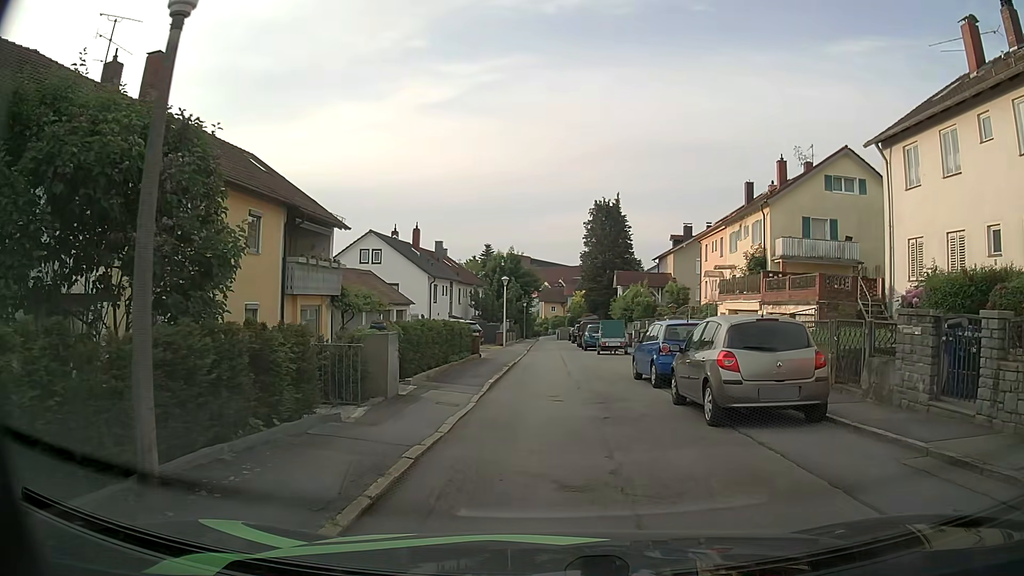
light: Day
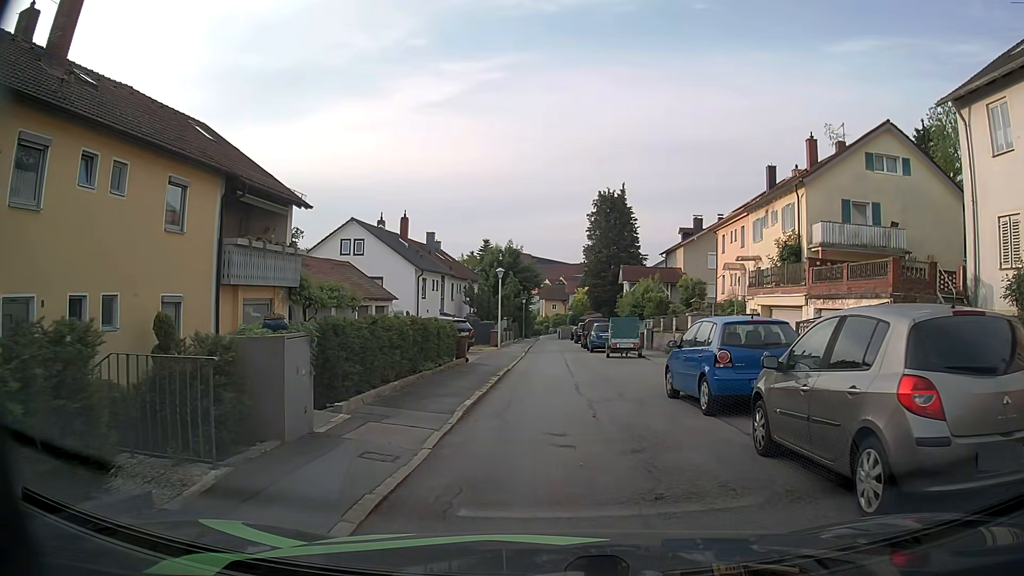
(0.0, +4.8) m; +1°
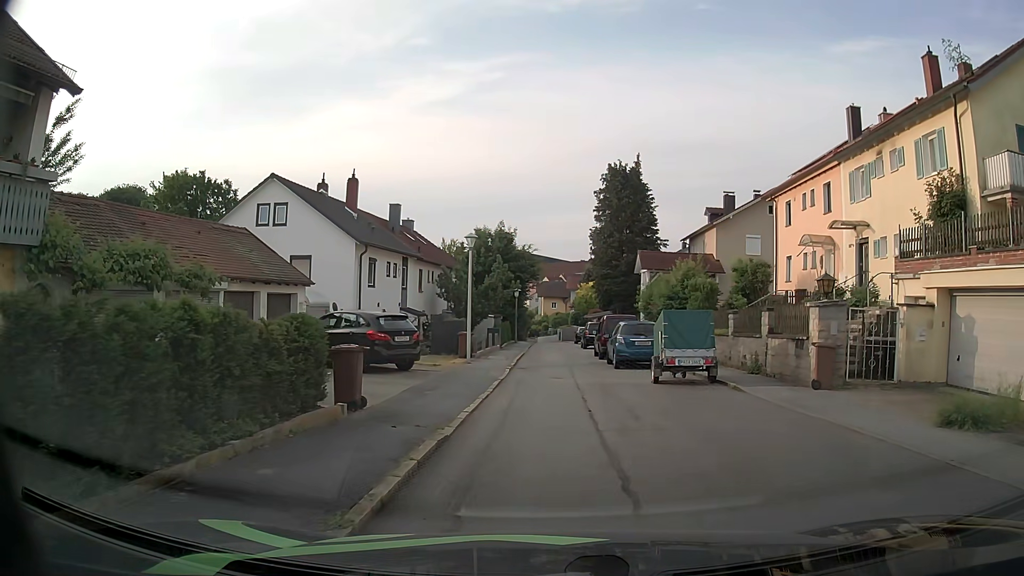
(+0.1, +12.9) m; +1°
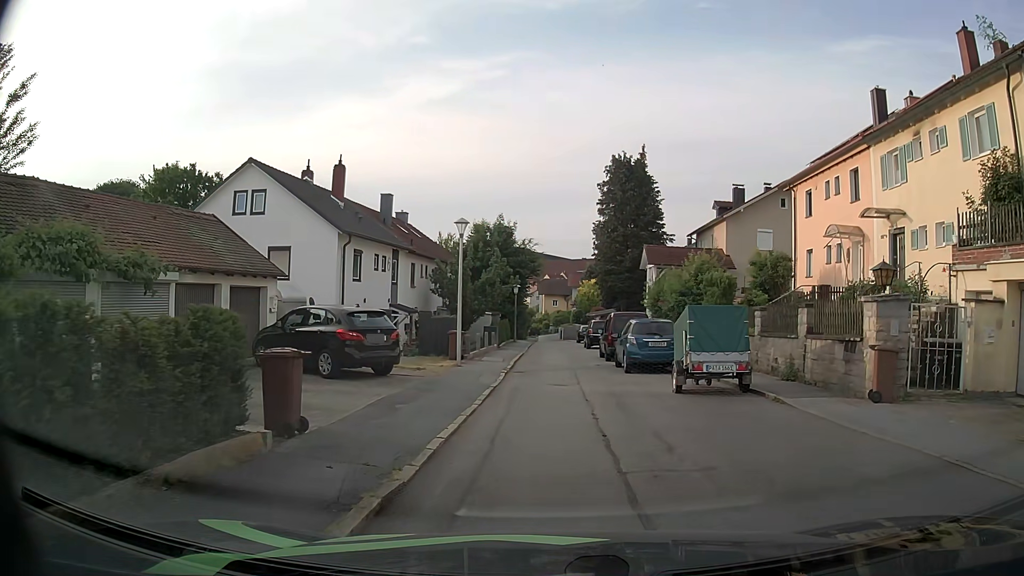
(0.0, +2.6) m; 0°
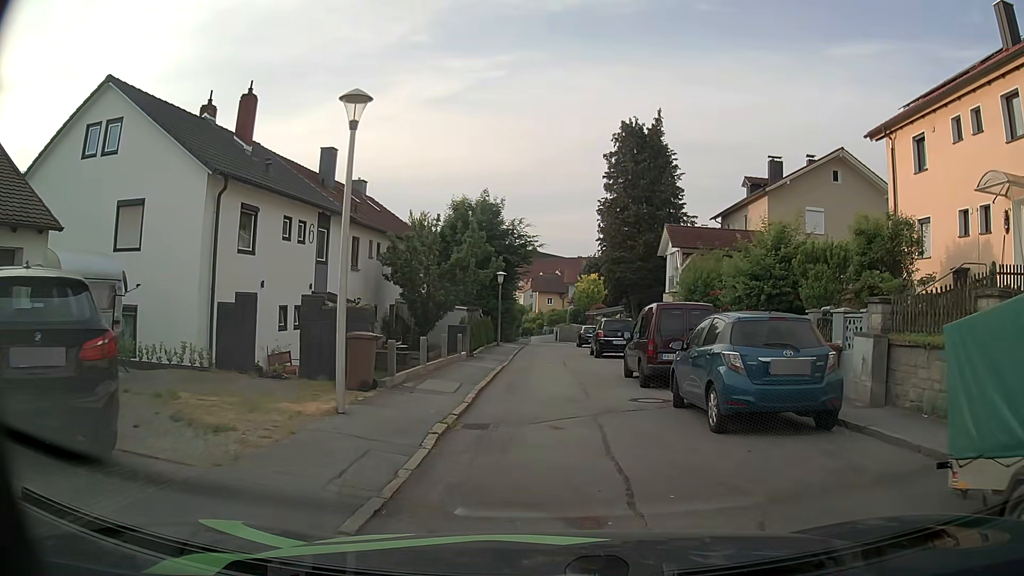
(-0.1, +10.5) m; +1°
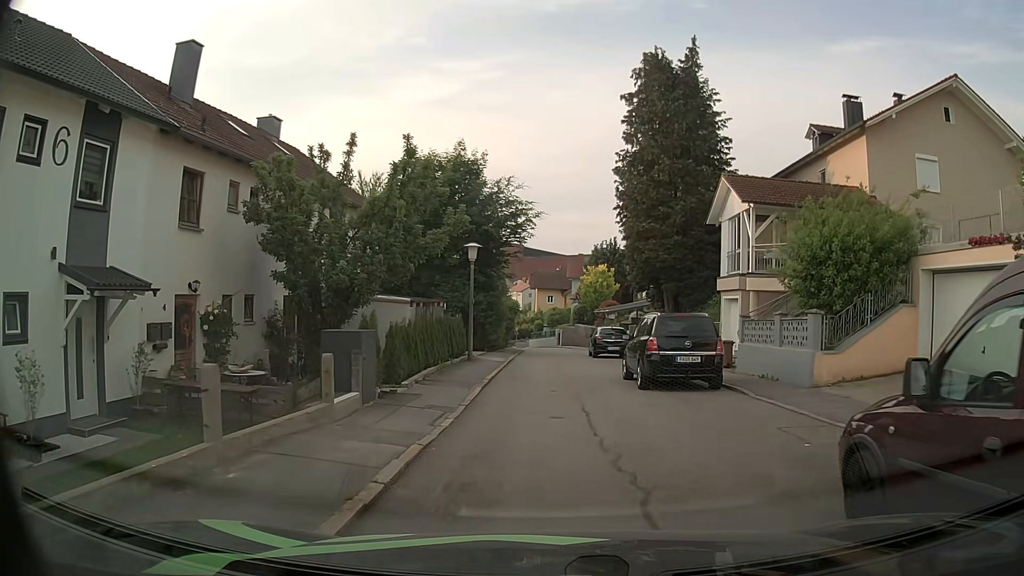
(-0.2, +13.0) m; -1°
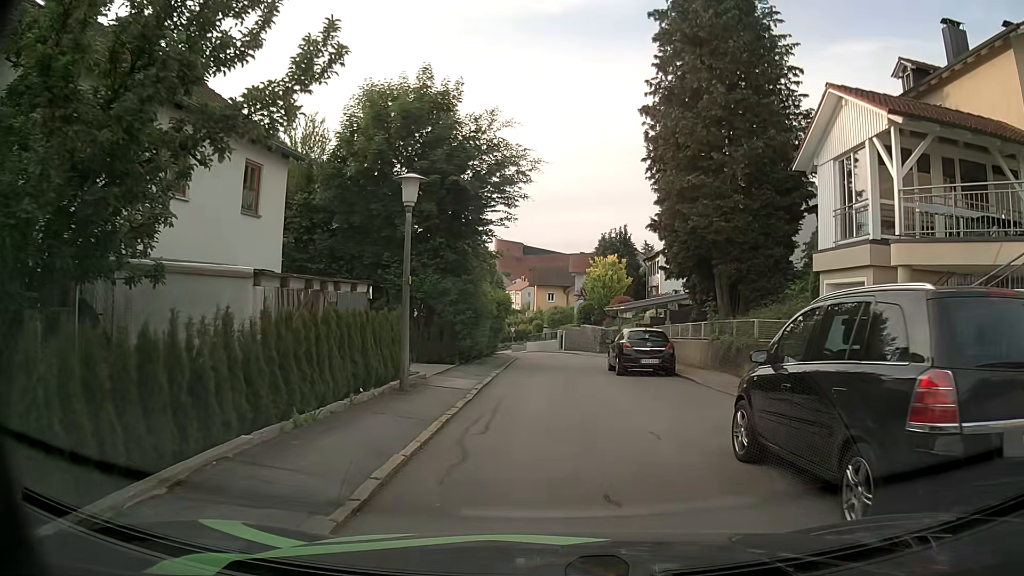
(0.0, +10.3) m; -1°
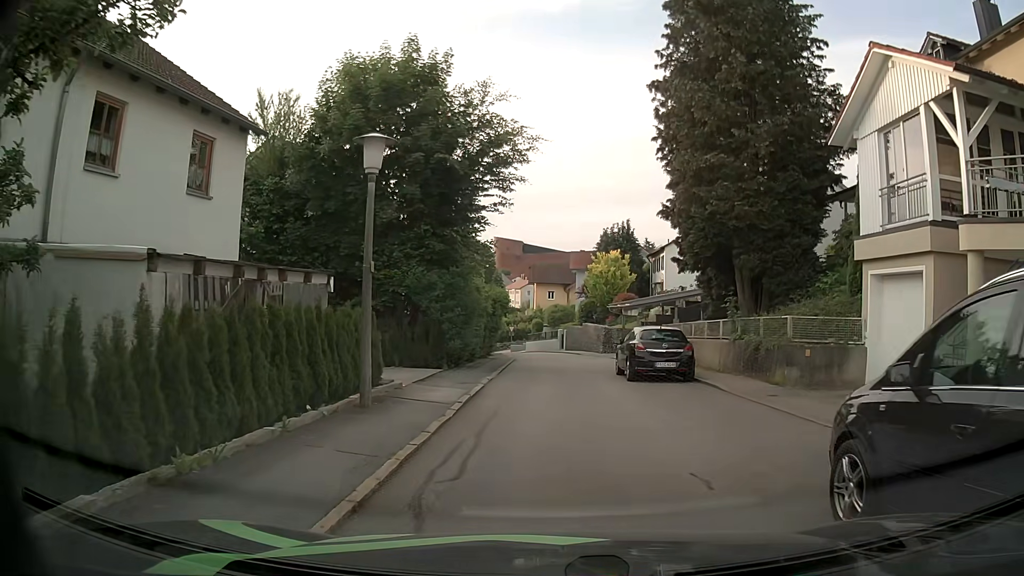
(+0.1, +2.6) m; +1°
(0, +10) (0, +20) (+1, +30) (0, +40) (-1, +50) (-4, +60) (-6, +69) (-10, +78) (-13, +88) (-14, +98) m
